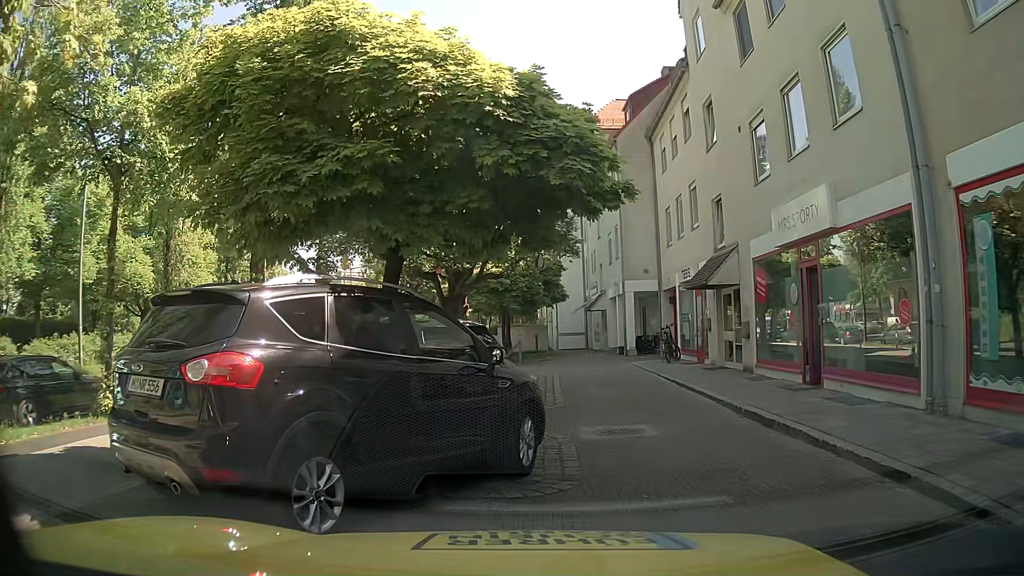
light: Day
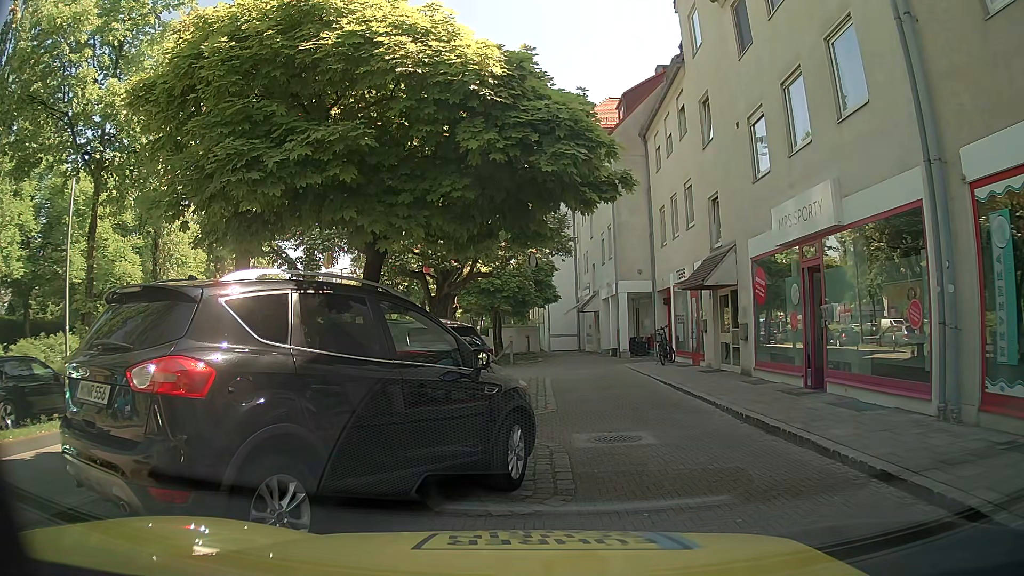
(0.0, +0.6) m; 0°
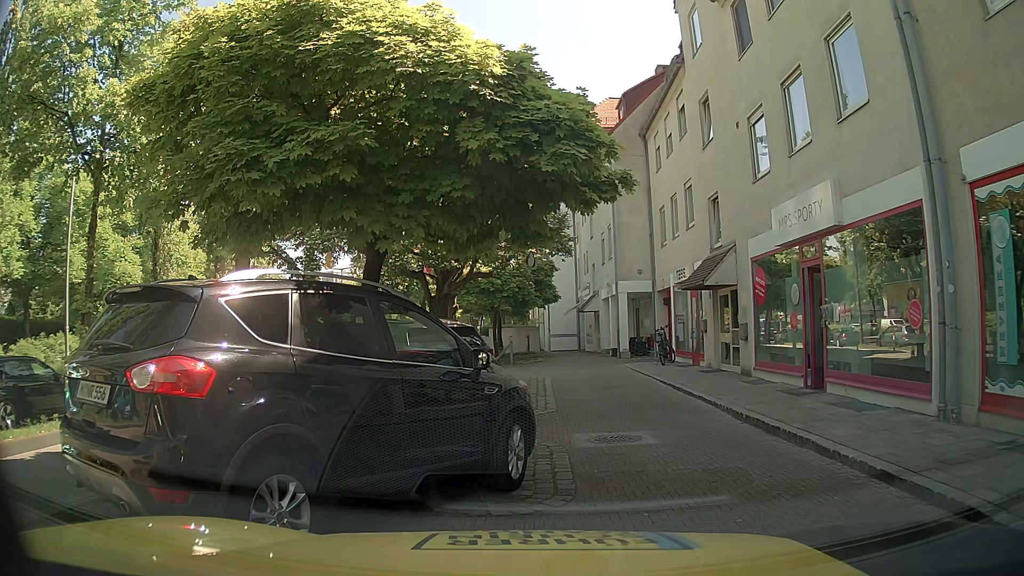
(0.0, 0.0) m; 0°
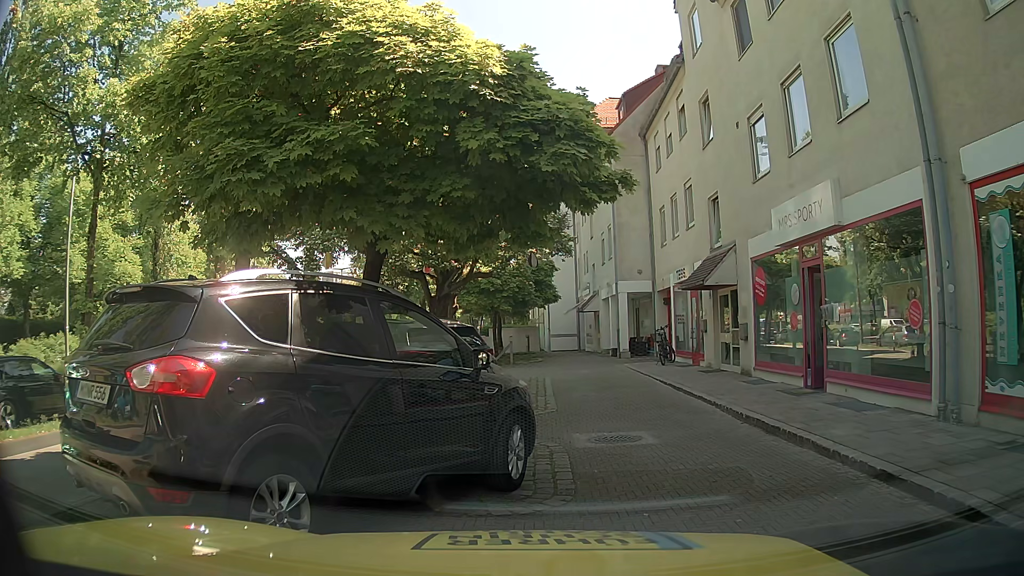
(0.0, 0.0) m; 0°
